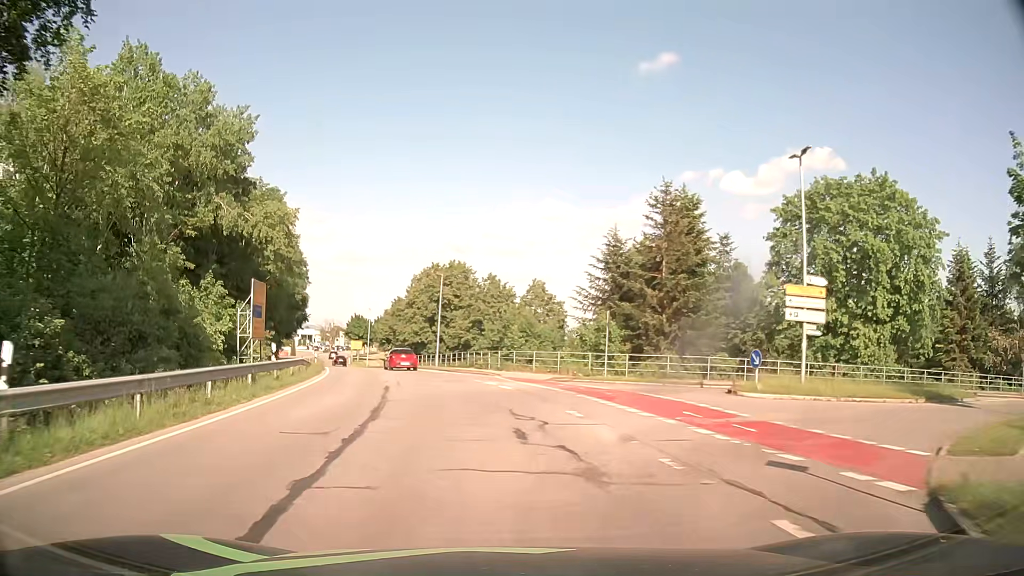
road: tertiary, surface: asphalt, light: Day
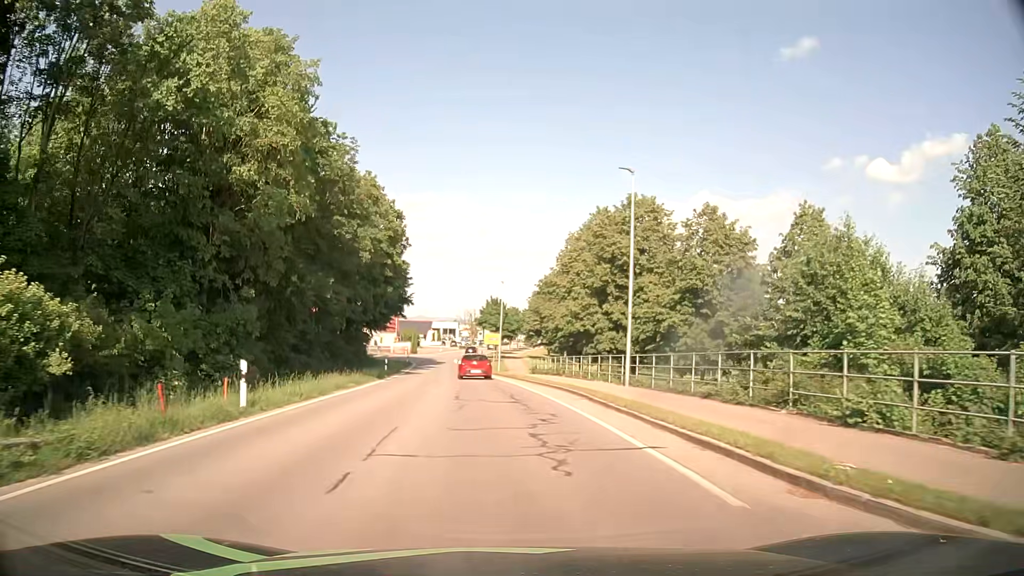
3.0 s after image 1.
(-4.2, +33.6) m; -14°
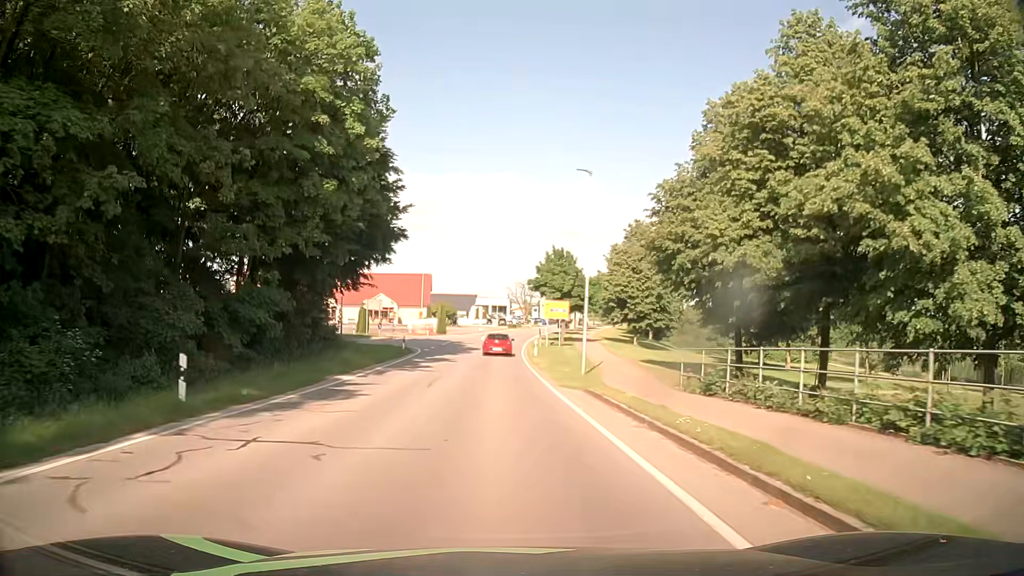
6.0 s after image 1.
(-1.1, +34.2) m; -4°
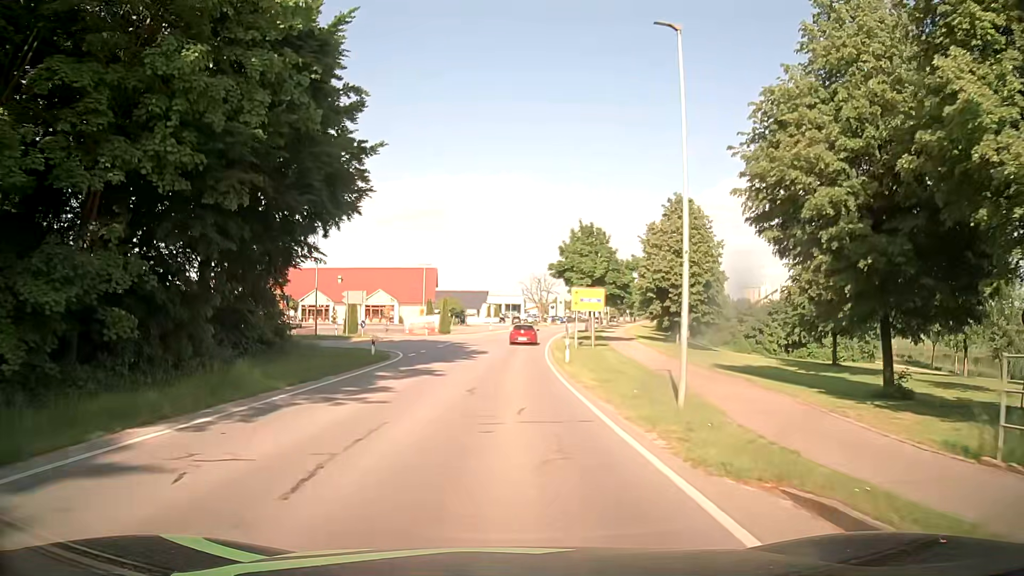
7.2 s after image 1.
(-0.1, +13.1) m; -1°
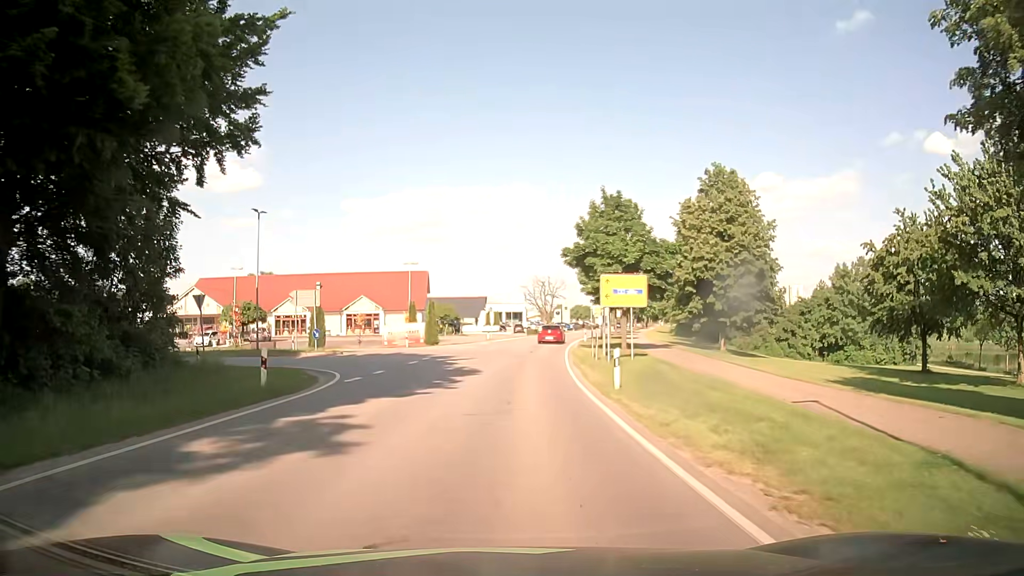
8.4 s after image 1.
(0.0, +12.8) m; 0°
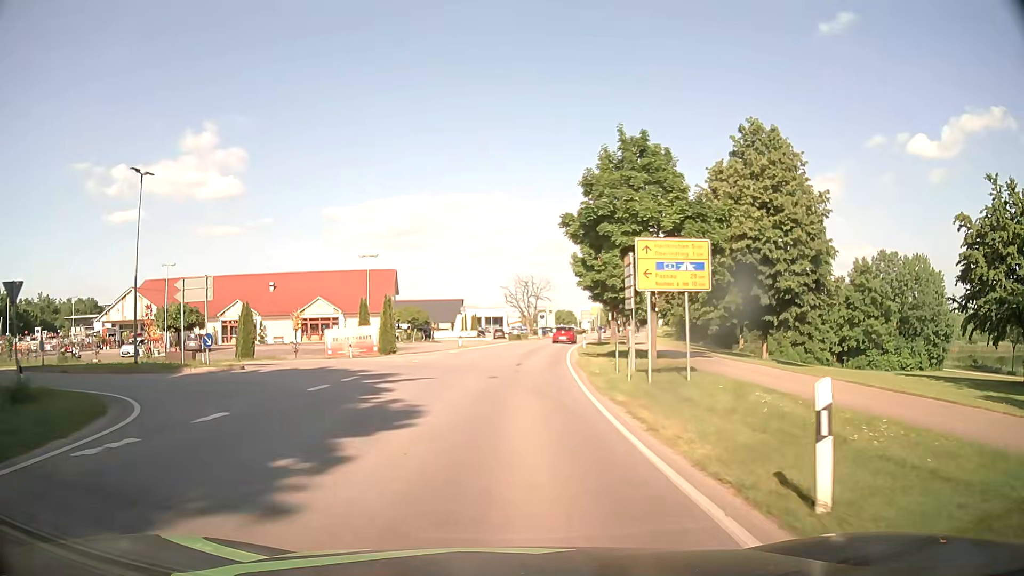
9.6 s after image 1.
(+0.1, +11.9) m; +2°
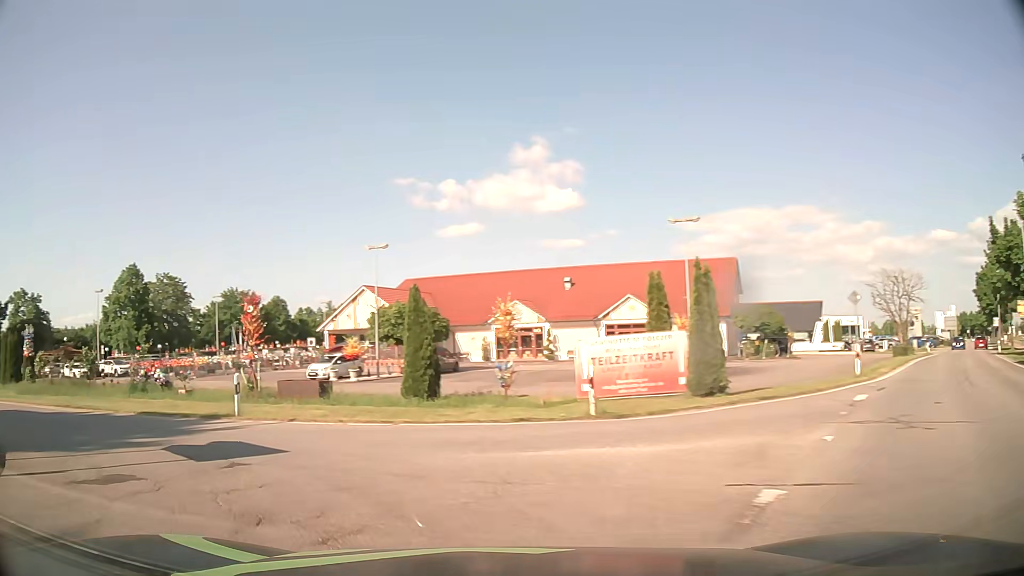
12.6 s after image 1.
(-2.4, +22.8) m; -30°
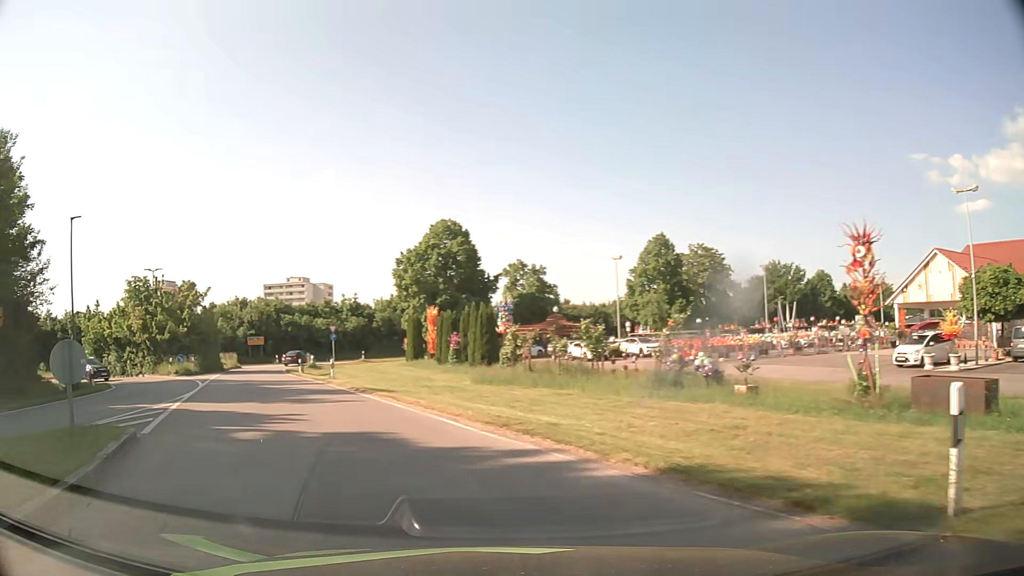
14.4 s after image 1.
(-4.6, +10.1) m; -46°
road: primary_link
(-2, +10) (-6, +19) (-10, +28) (-14, +37) (-17, +47) (-20, +56) (-19, +66) (-15, +75) (-7, +82) (+1, +88) m
